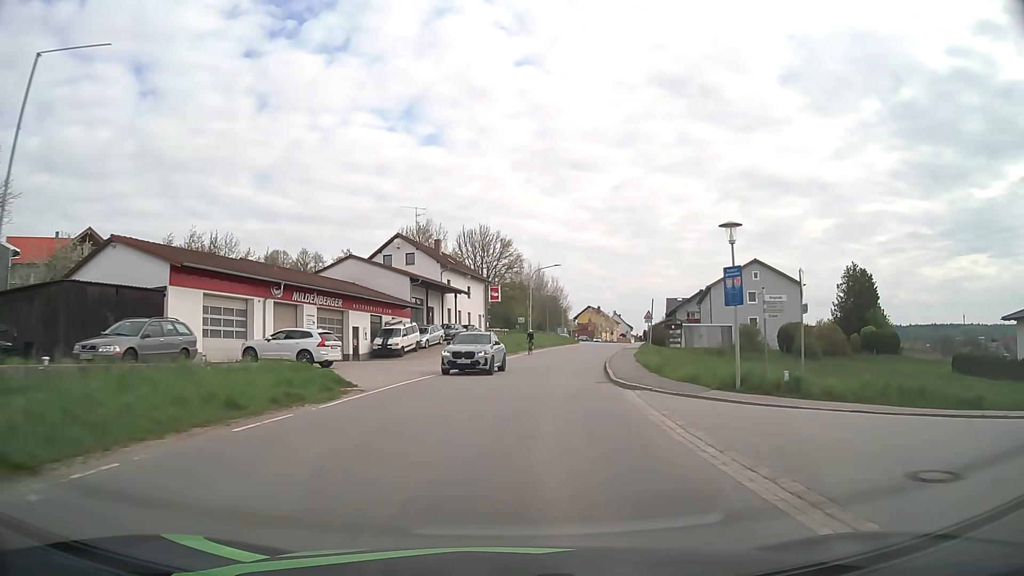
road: tertiary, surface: asphalt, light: Day
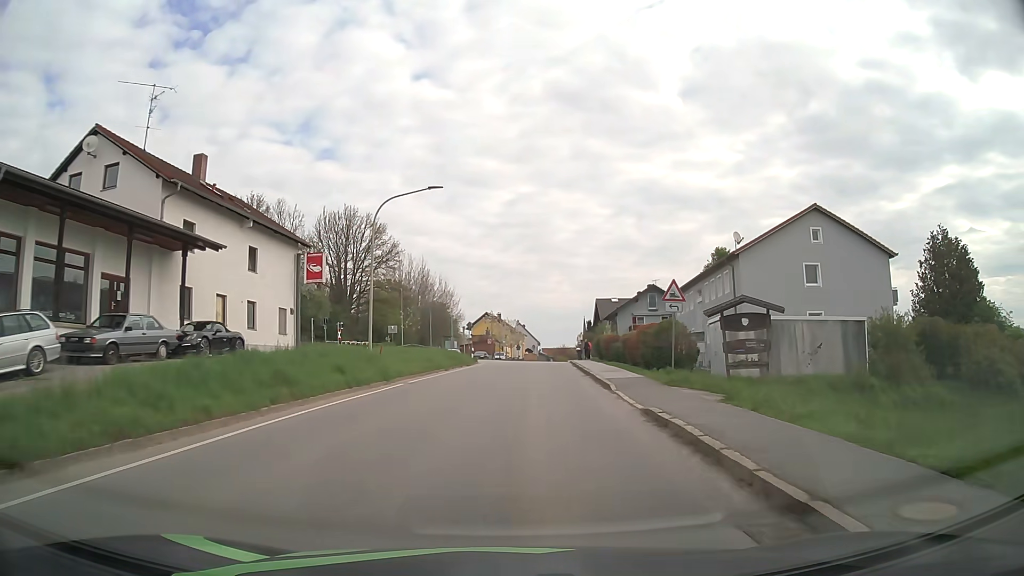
(+3.2, +37.0) m; +9°
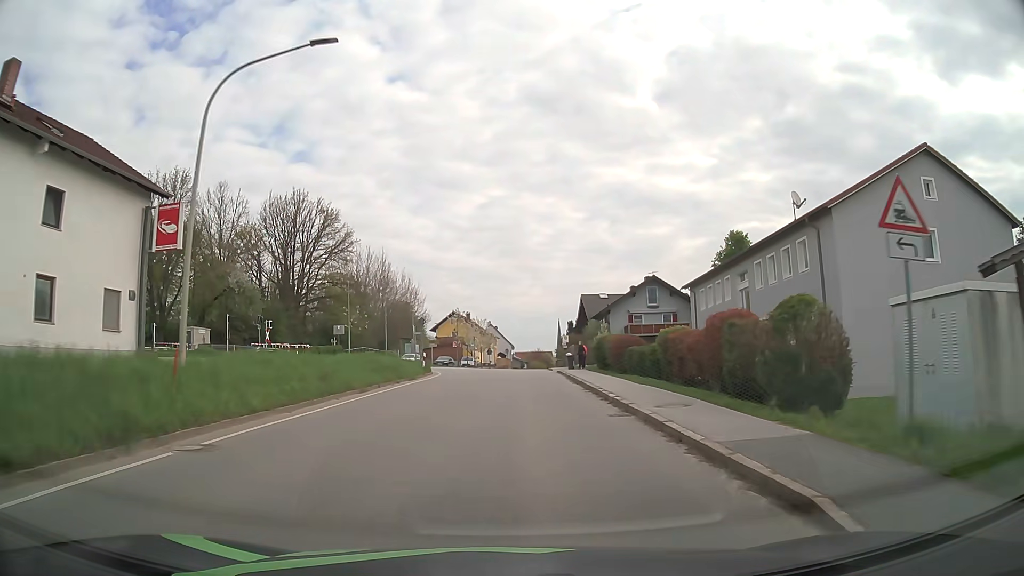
(+0.3, +14.9) m; +2°
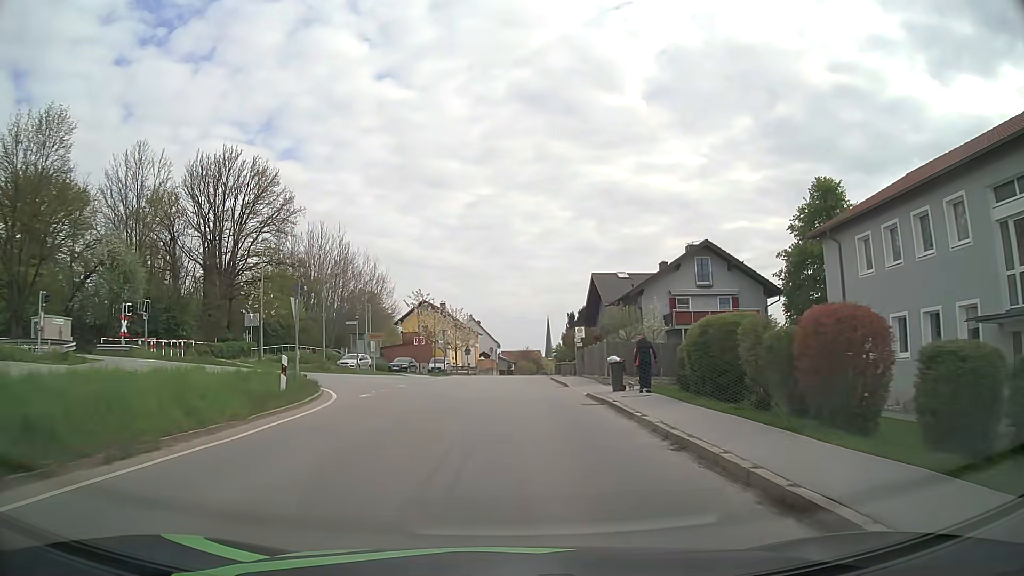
(+0.3, +22.4) m; +1°
(0, +10) (0, +20) (0, +30) (0, +40) (+1, +50) (+1, +60) (+2, +70) (+2, +80) (+3, +90) (+4, +100) m
